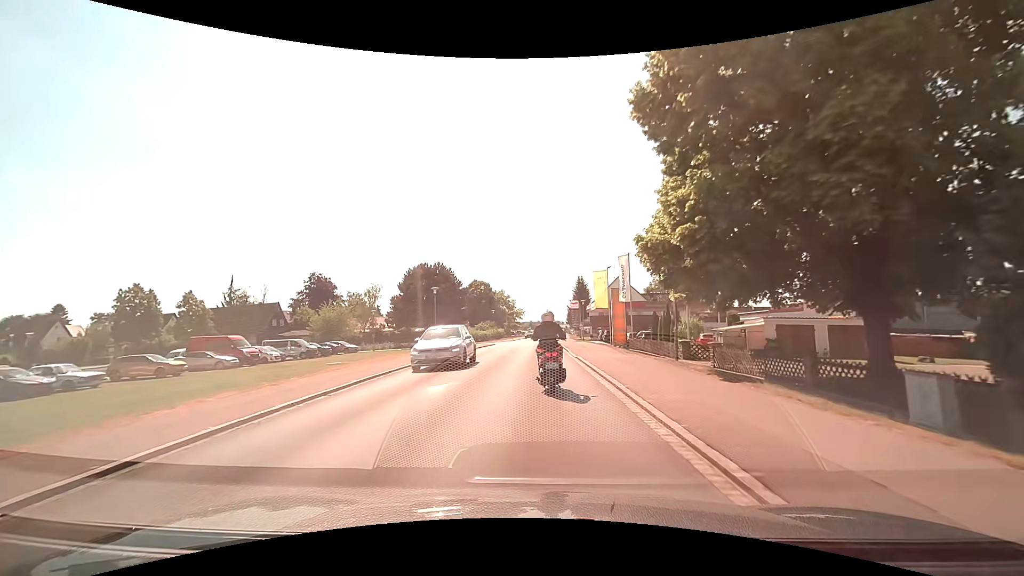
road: tertiary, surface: asphalt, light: Day
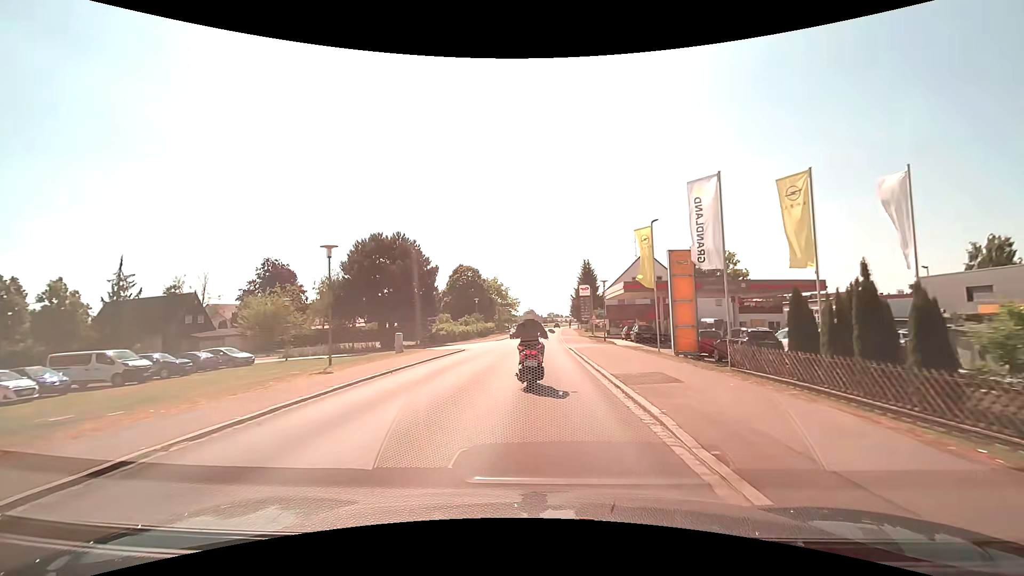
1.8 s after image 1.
(+0.1, +21.4) m; +1°
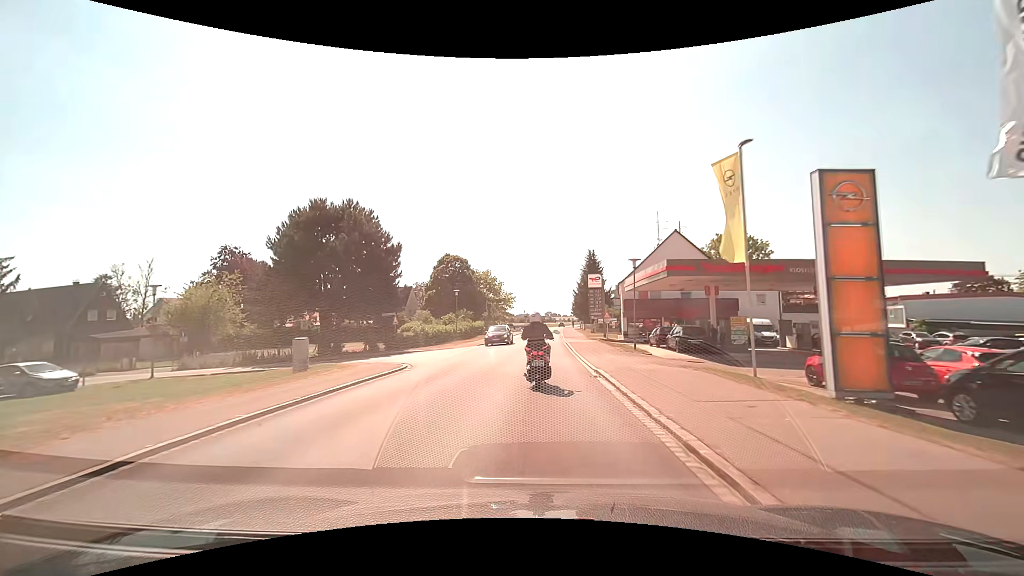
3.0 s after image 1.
(0.0, +14.1) m; 0°
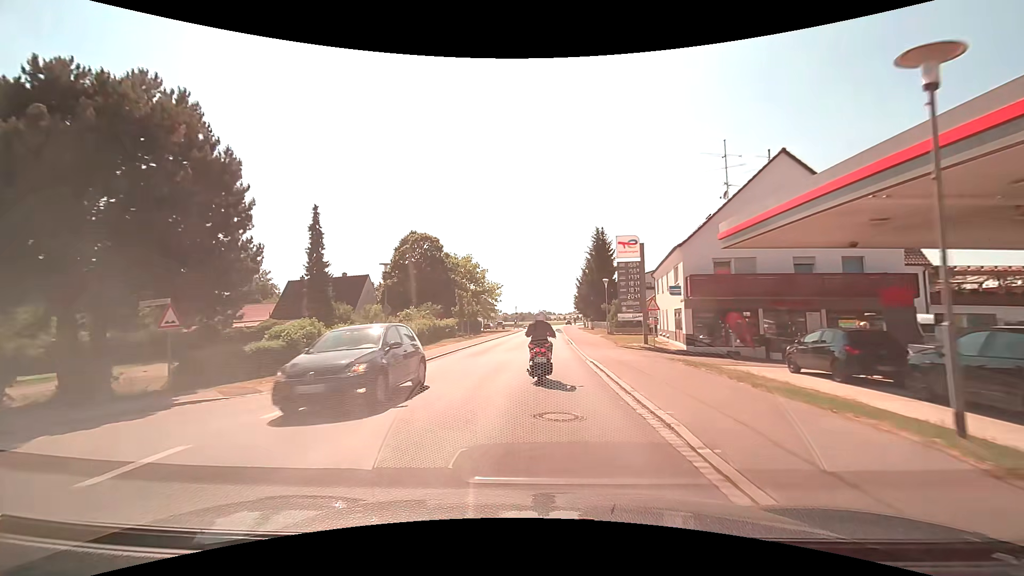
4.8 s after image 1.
(0.0, +21.9) m; 0°
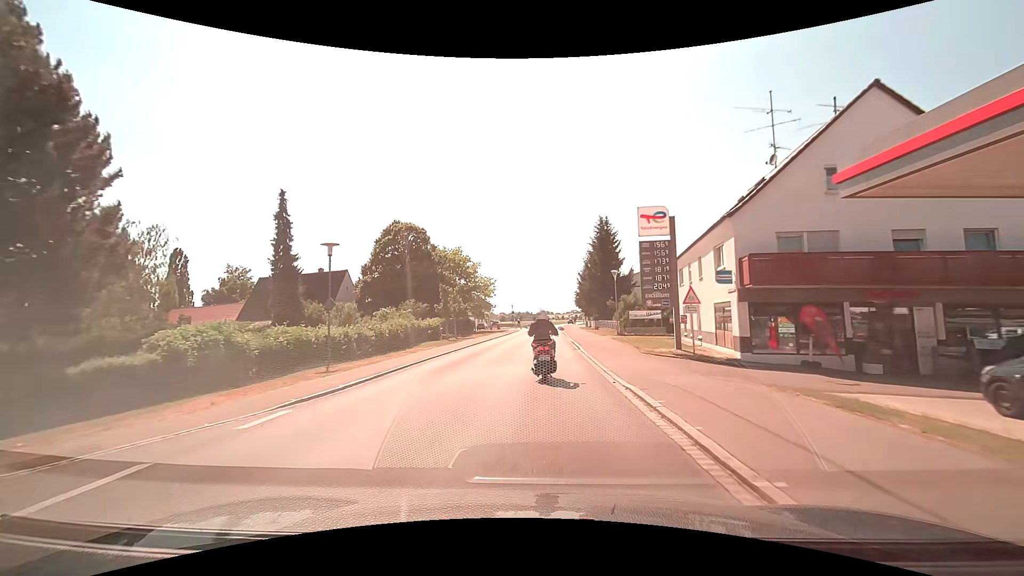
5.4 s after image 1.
(0.0, +7.3) m; 0°
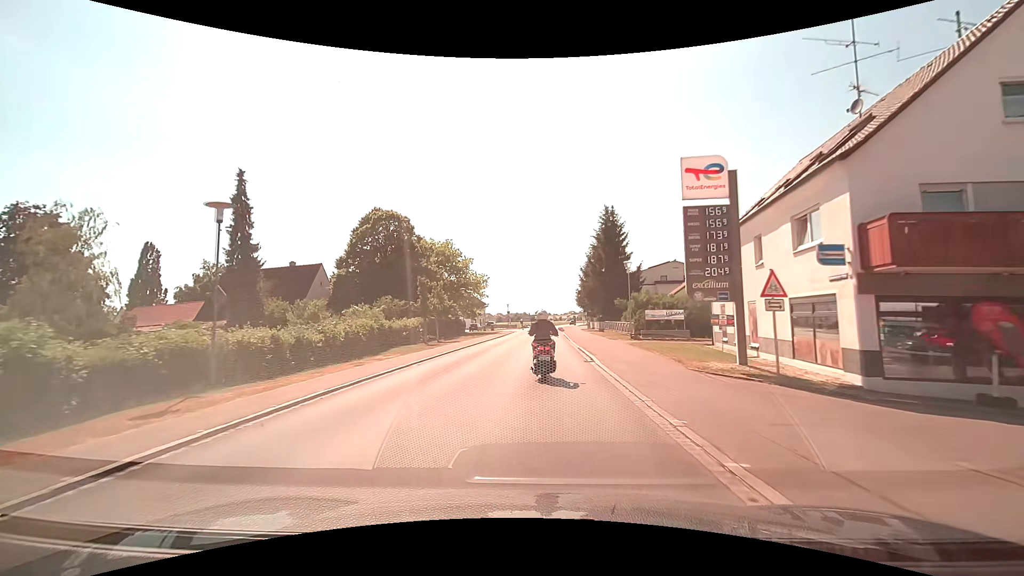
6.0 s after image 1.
(0.0, +7.2) m; 0°
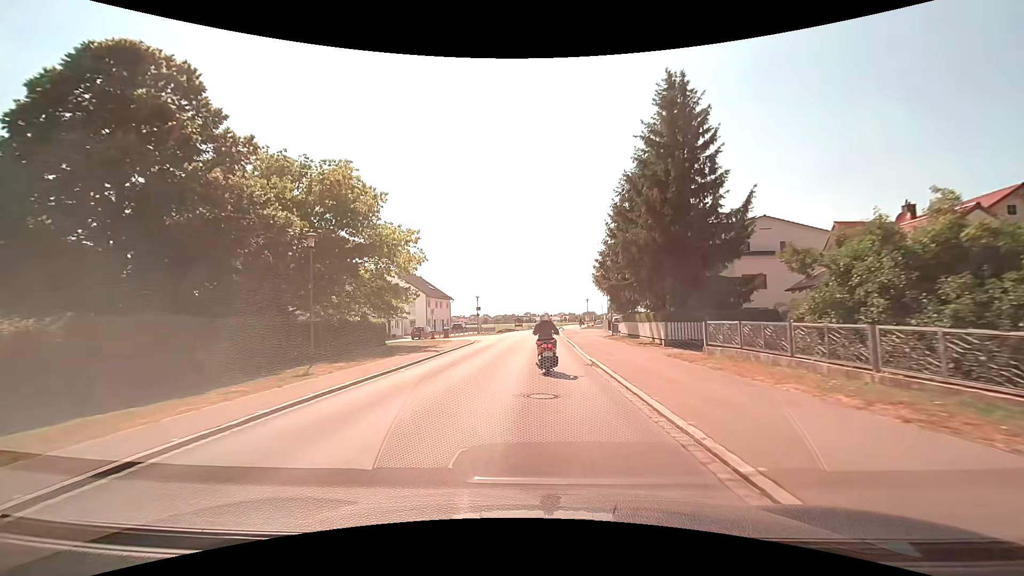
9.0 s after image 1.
(+0.6, +34.5) m; +1°
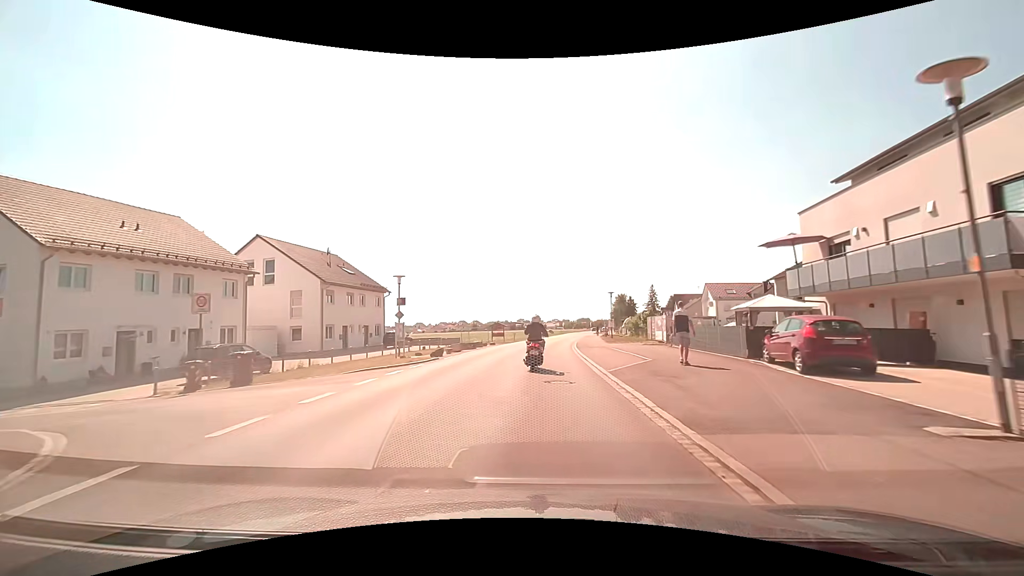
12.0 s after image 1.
(+0.2, +35.2) m; +1°
(0, +10) (0, +20) (0, +30) (+1, +40) (+1, +50) (+2, +60) (+3, +70) (+5, +80) (+6, +90) (+7, +100) m
